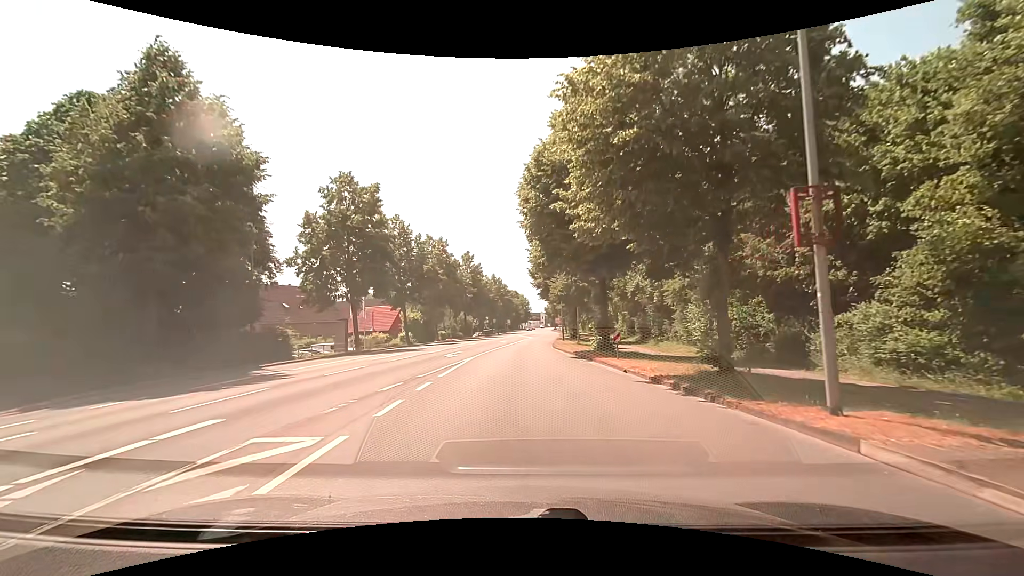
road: secondary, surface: asphalt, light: Day
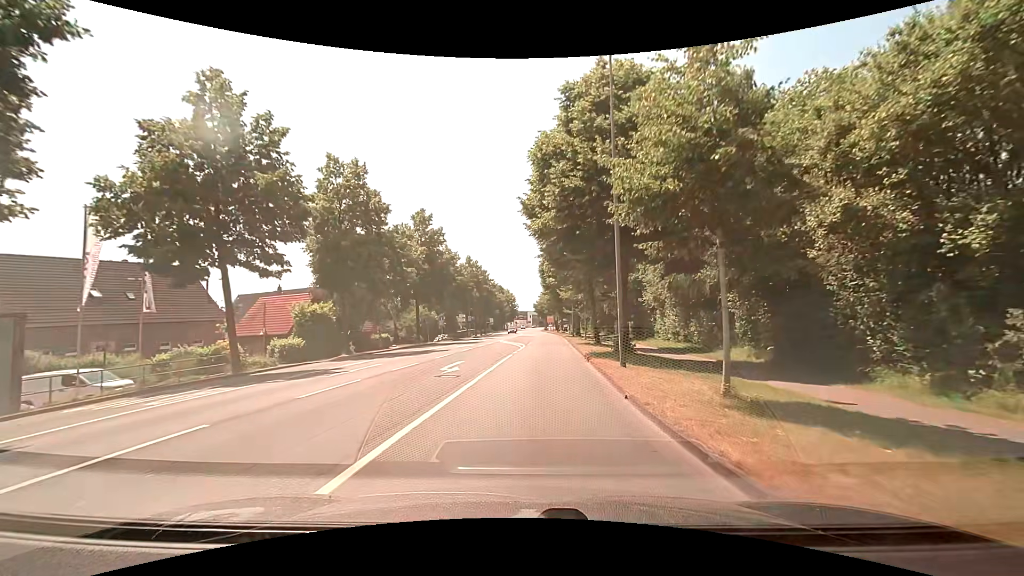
(+0.1, +29.0) m; +2°
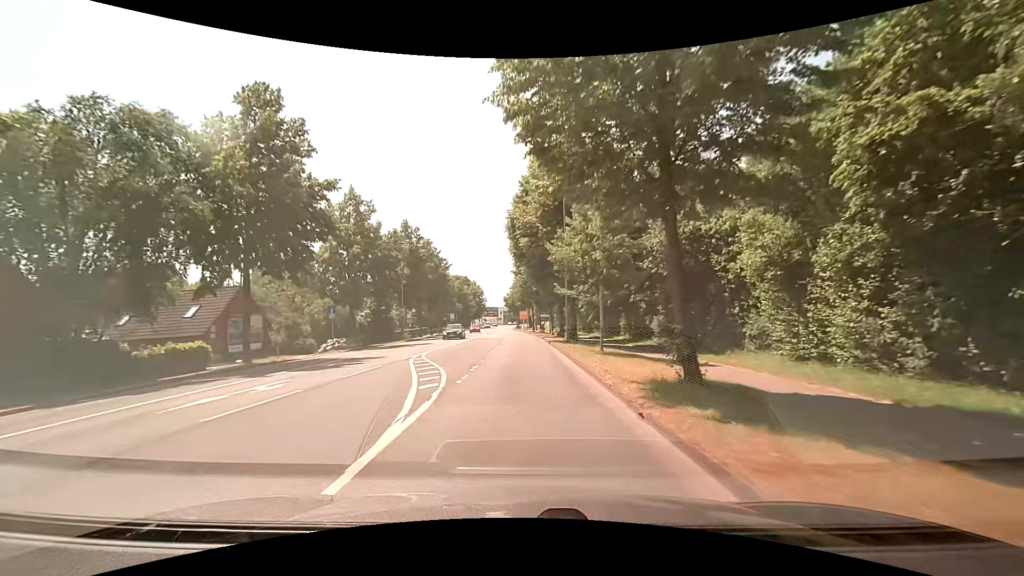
(+1.1, +26.4) m; +4°
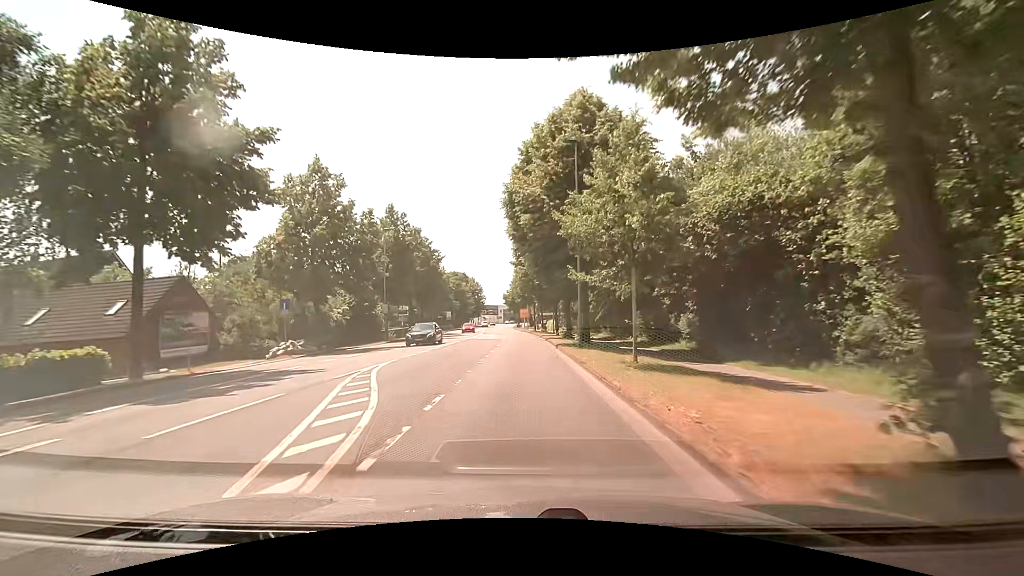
(-0.1, +6.8) m; 0°
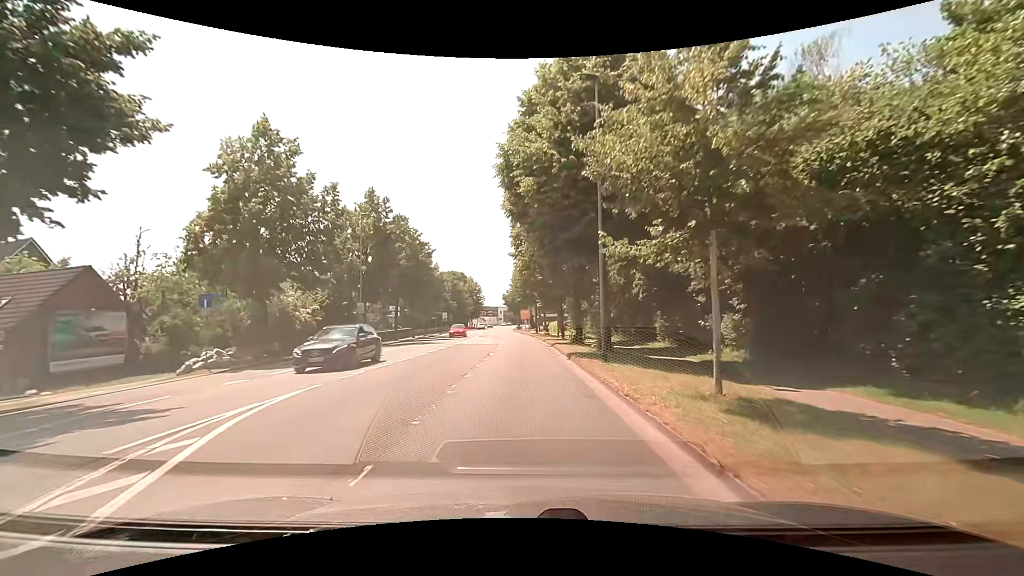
(0.0, +6.9) m; 0°
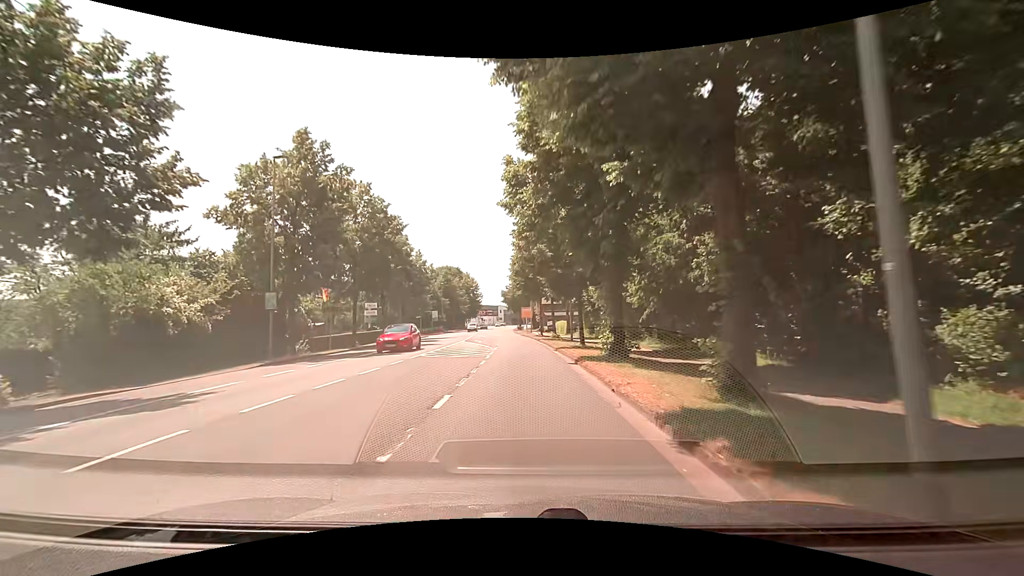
(0.0, +13.8) m; -1°
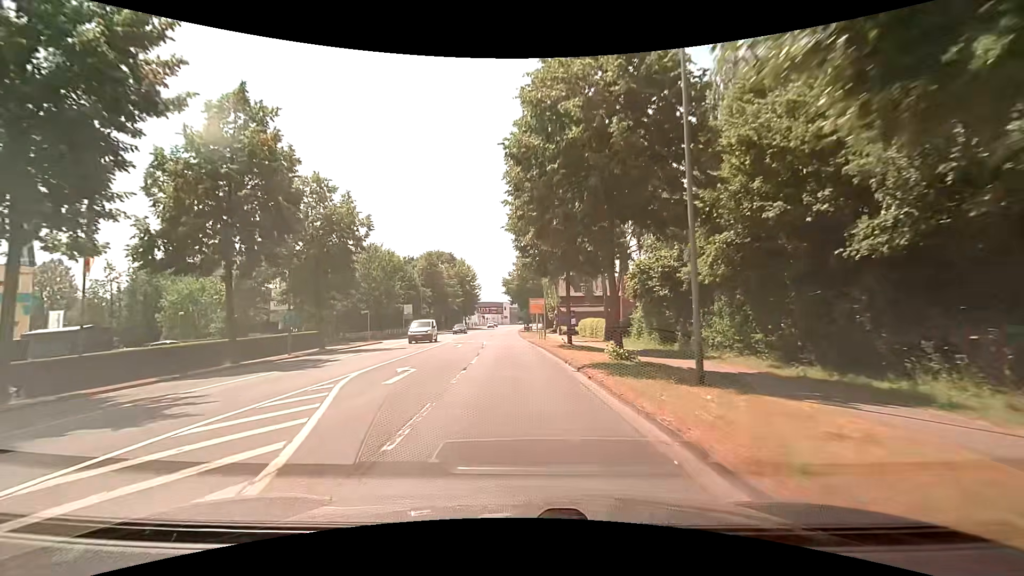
(+0.2, +27.9) m; 0°
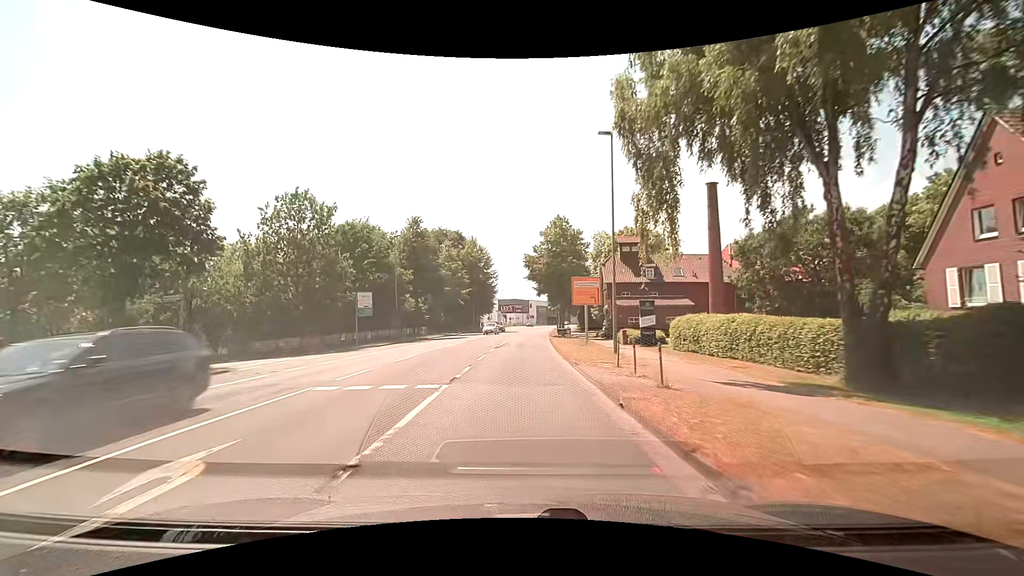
(-0.7, +28.4) m; -4°
(0, +10) (0, +20) (0, +30) (+1, +40) (+1, +50) (+2, +60) (+3, +70) (+4, +80) (+4, +90) (+5, +100) m
